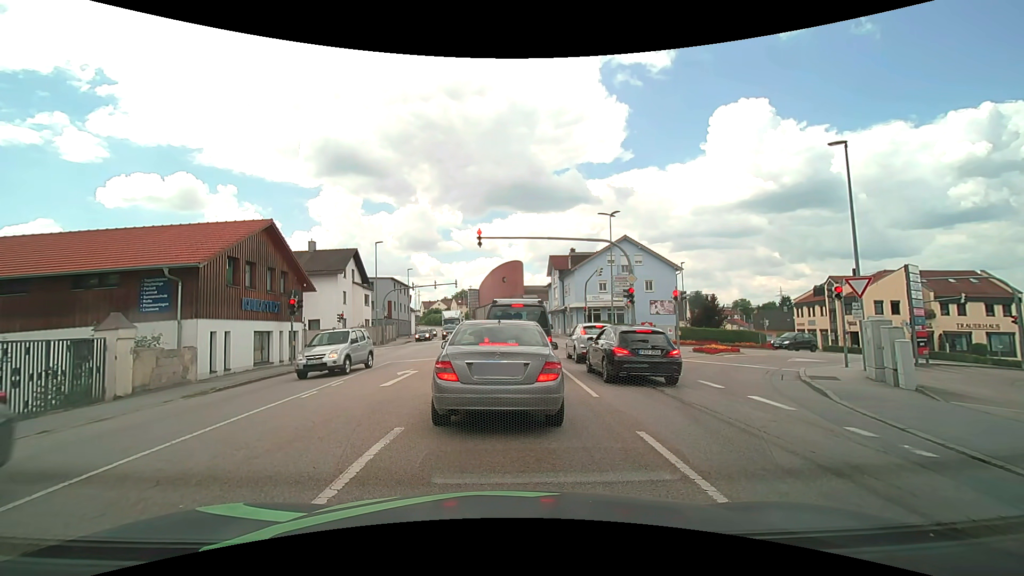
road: tertiary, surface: asphalt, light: Day
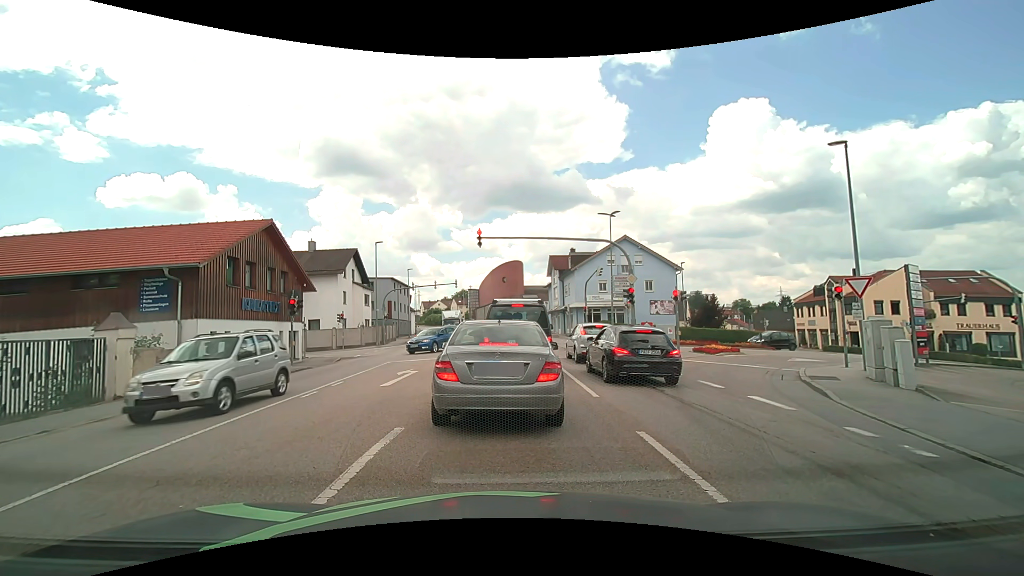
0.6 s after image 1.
(0.0, 0.0) m; 0°
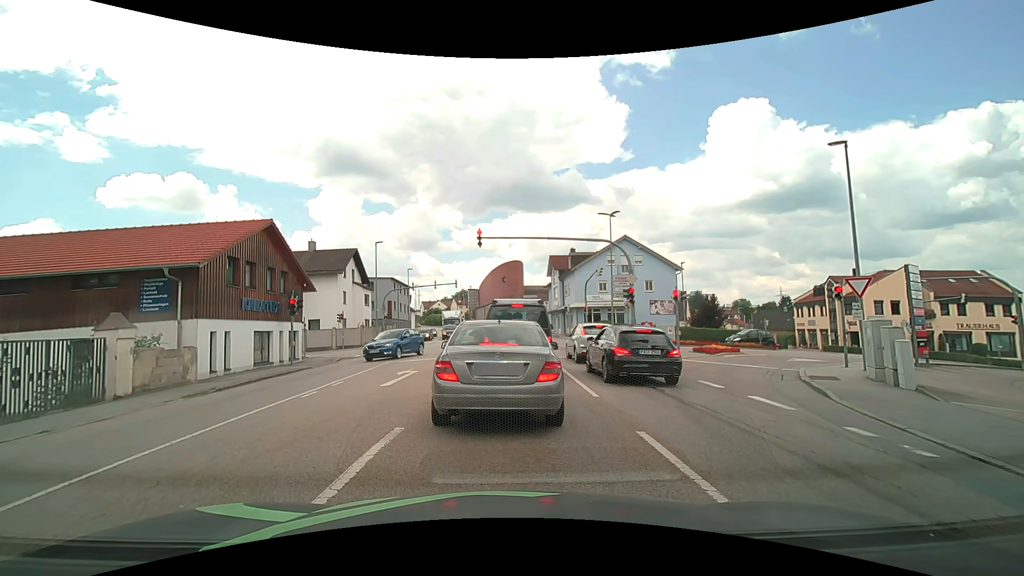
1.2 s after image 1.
(0.0, 0.0) m; 0°
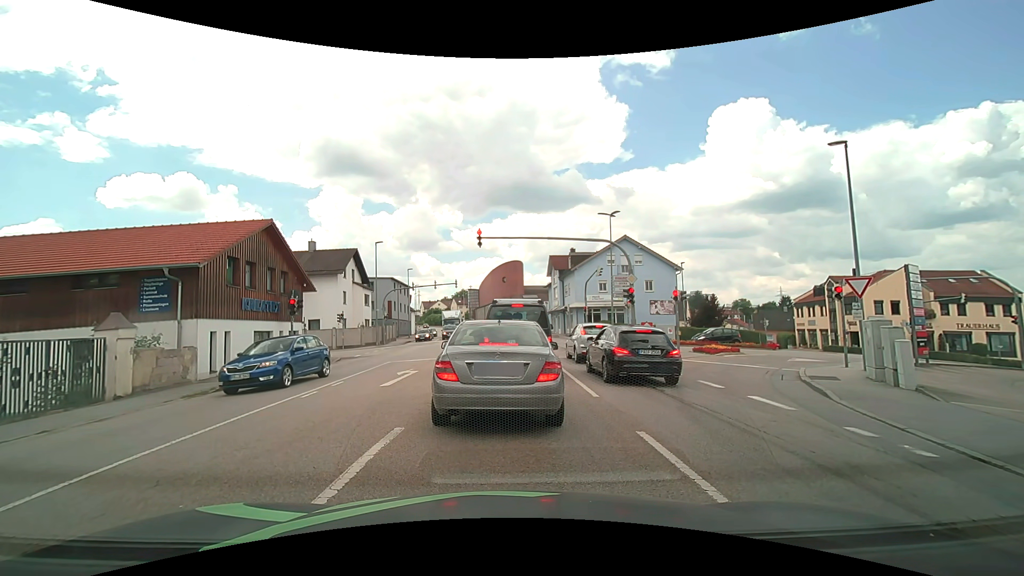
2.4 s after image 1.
(0.0, 0.0) m; 0°
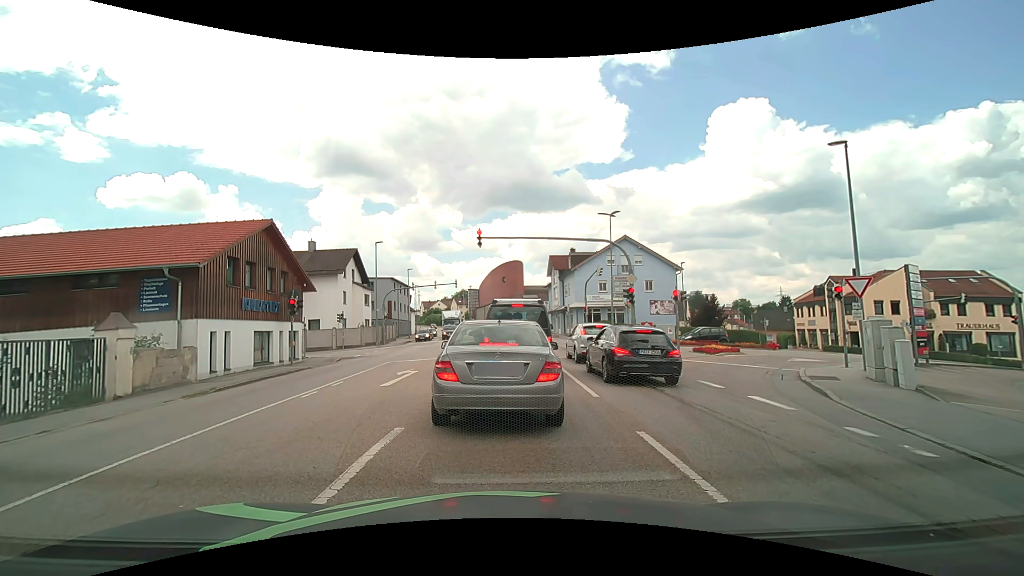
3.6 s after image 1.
(0.0, 0.0) m; 0°
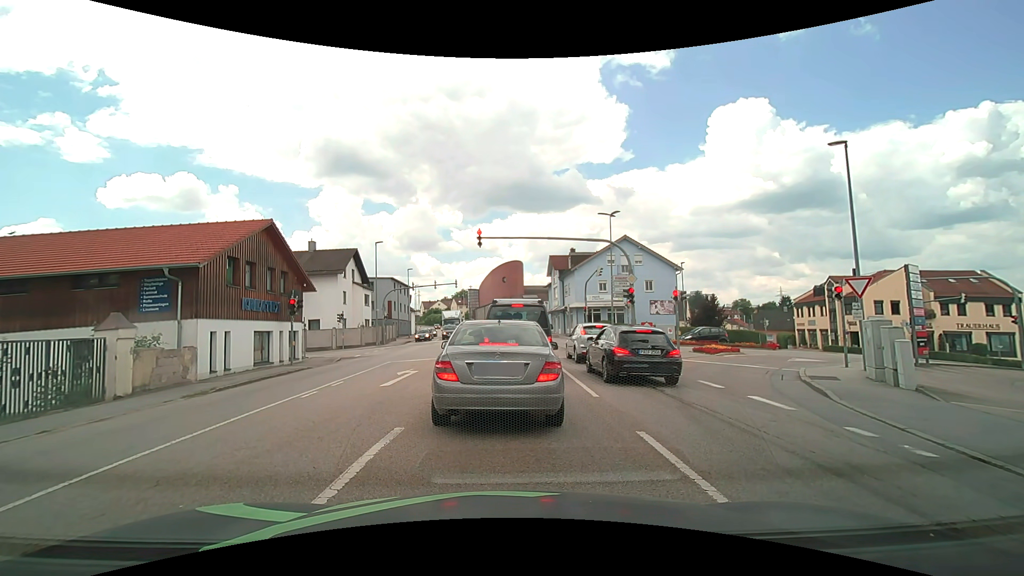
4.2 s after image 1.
(0.0, 0.0) m; 0°
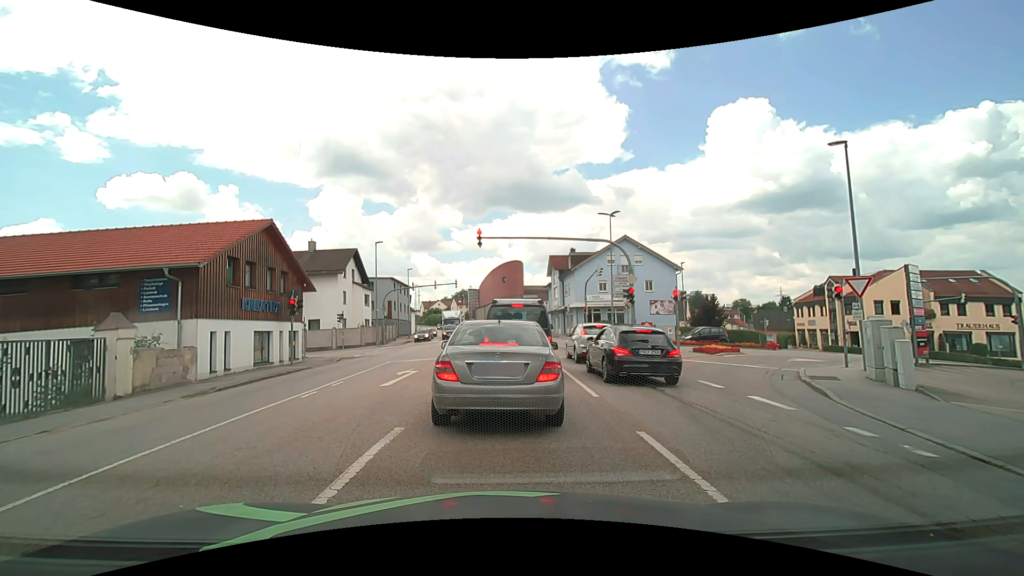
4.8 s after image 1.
(0.0, 0.0) m; 0°
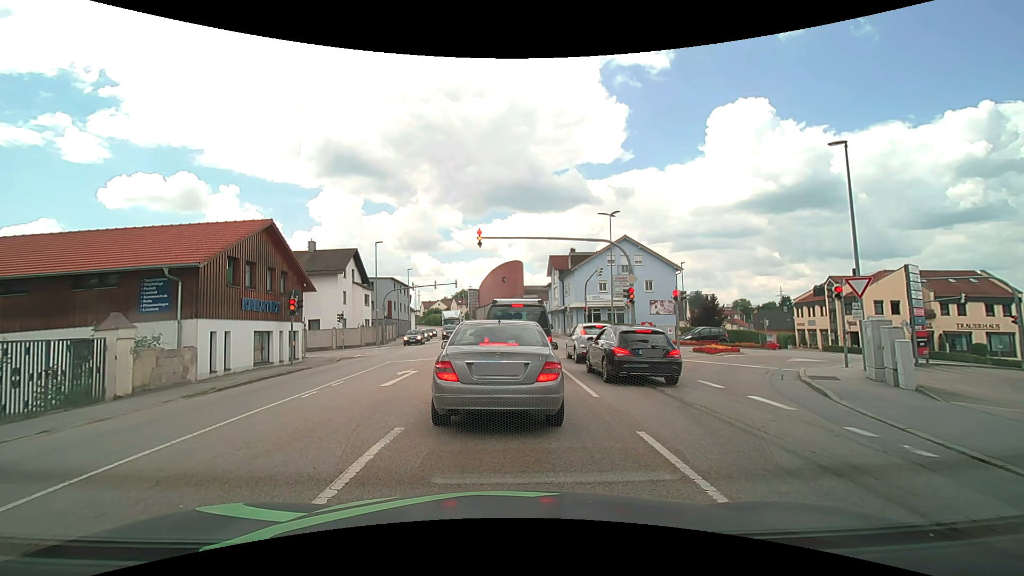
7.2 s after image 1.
(0.0, 0.0) m; 0°
